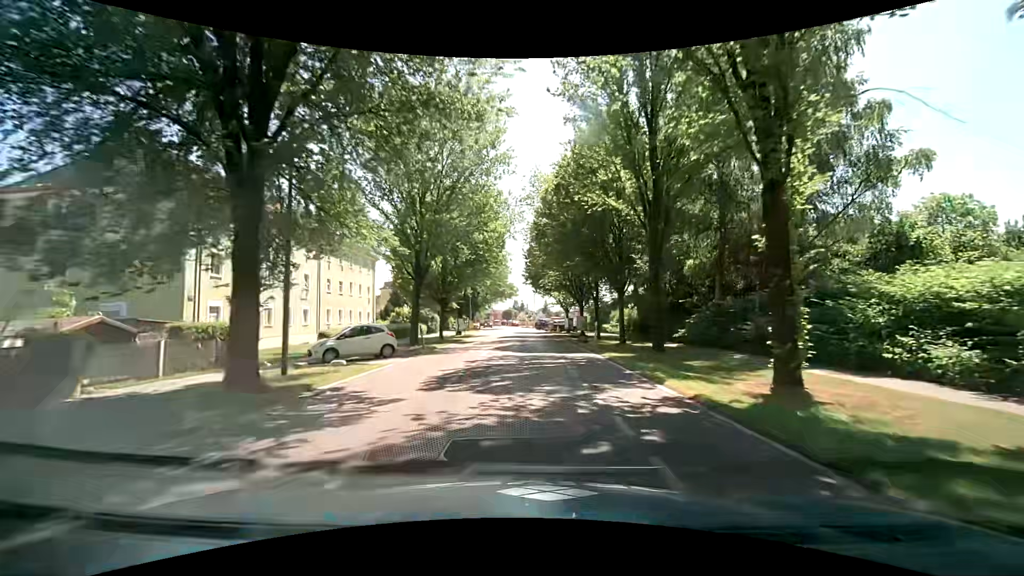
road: tertiary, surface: asphalt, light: Day
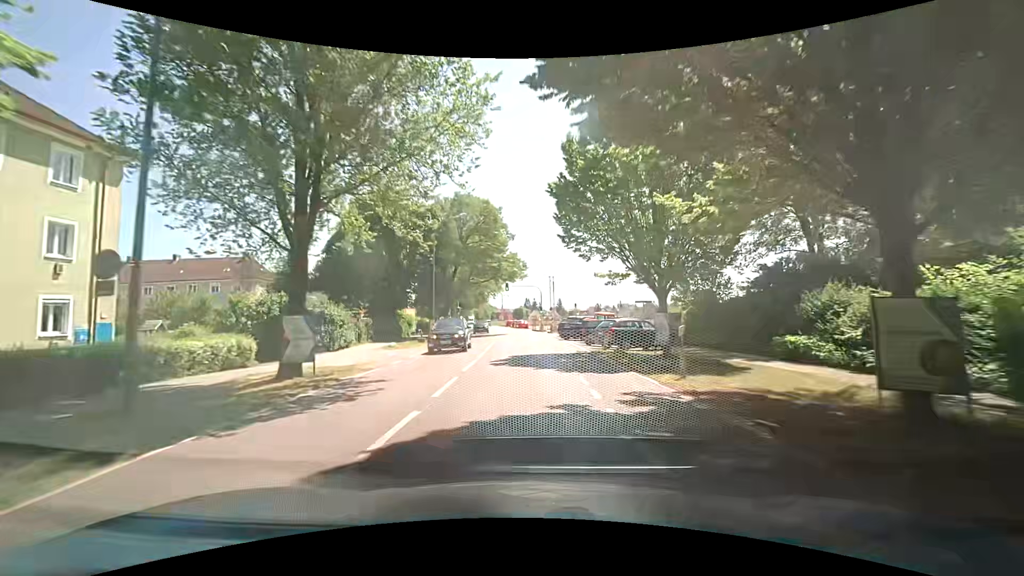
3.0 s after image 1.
(-0.4, +37.5) m; -2°
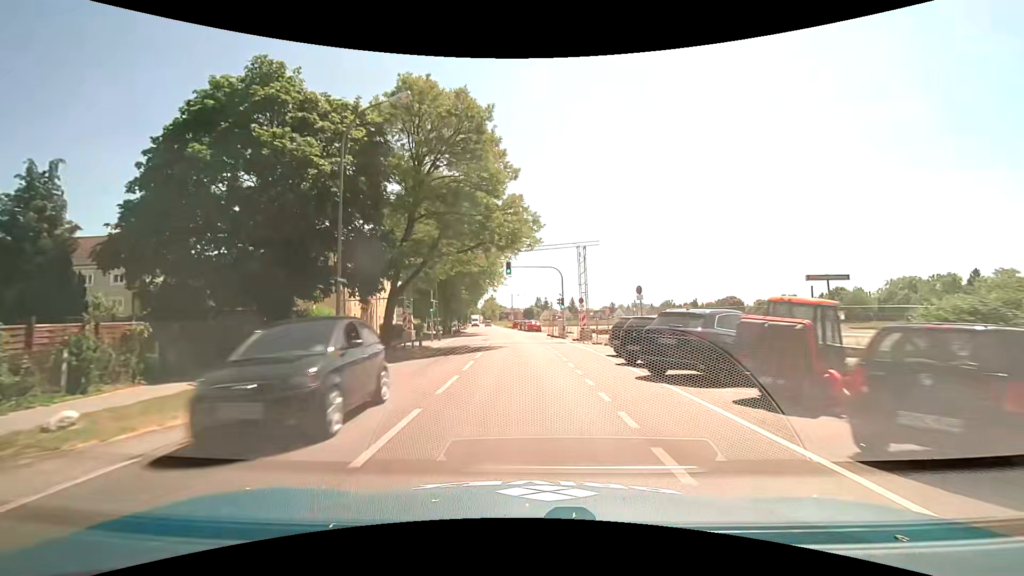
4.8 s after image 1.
(-0.2, +22.2) m; -2°
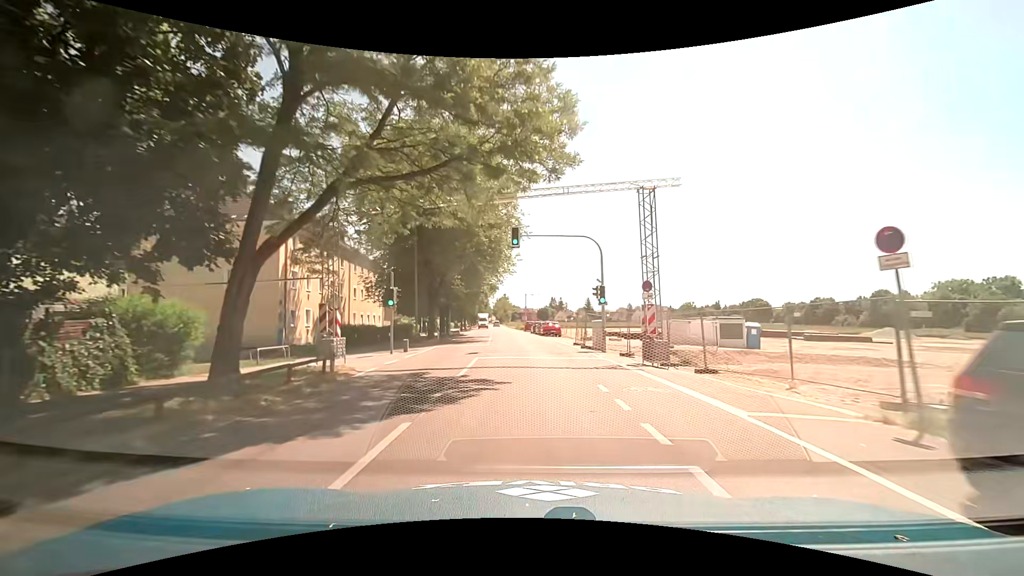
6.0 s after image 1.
(+0.1, +14.7) m; 0°
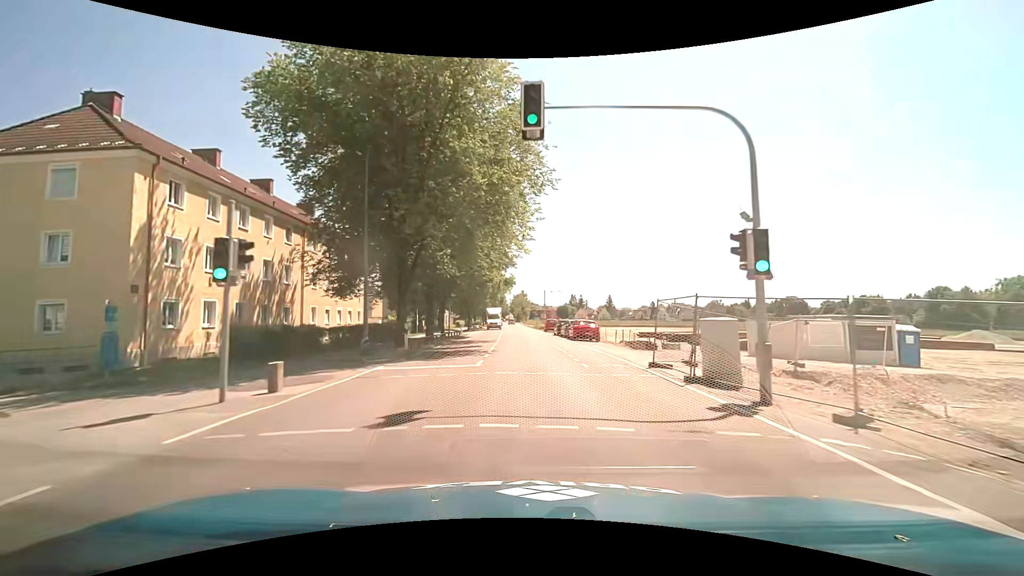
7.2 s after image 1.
(-0.4, +14.6) m; -2°
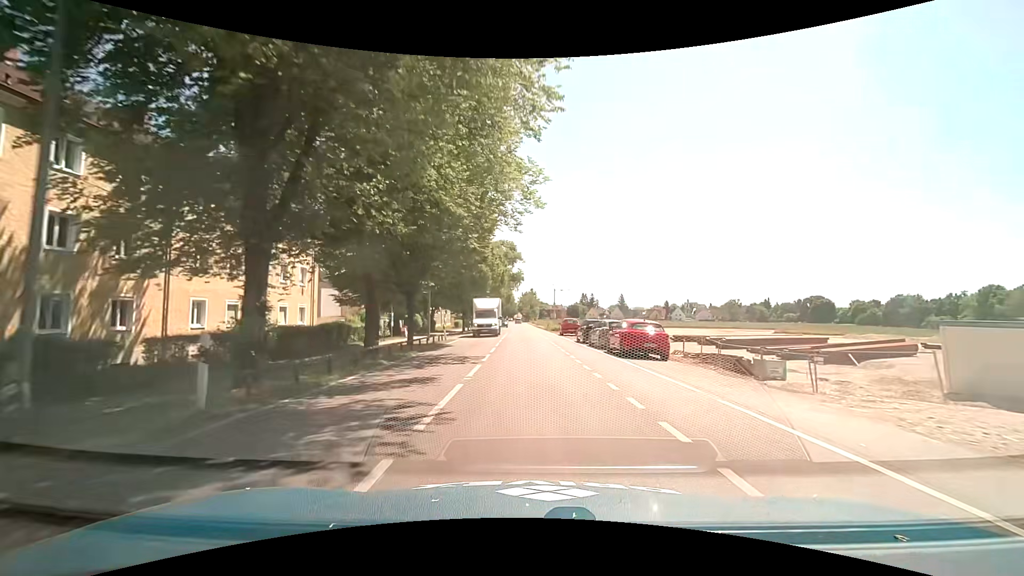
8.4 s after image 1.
(-0.2, +14.6) m; -1°
(0, +10) (0, +20) (0, +30) (0, +40) (-1, +50) (-1, +60) (-1, +70) (-1, +80) (-2, +90) (-2, +100) m
